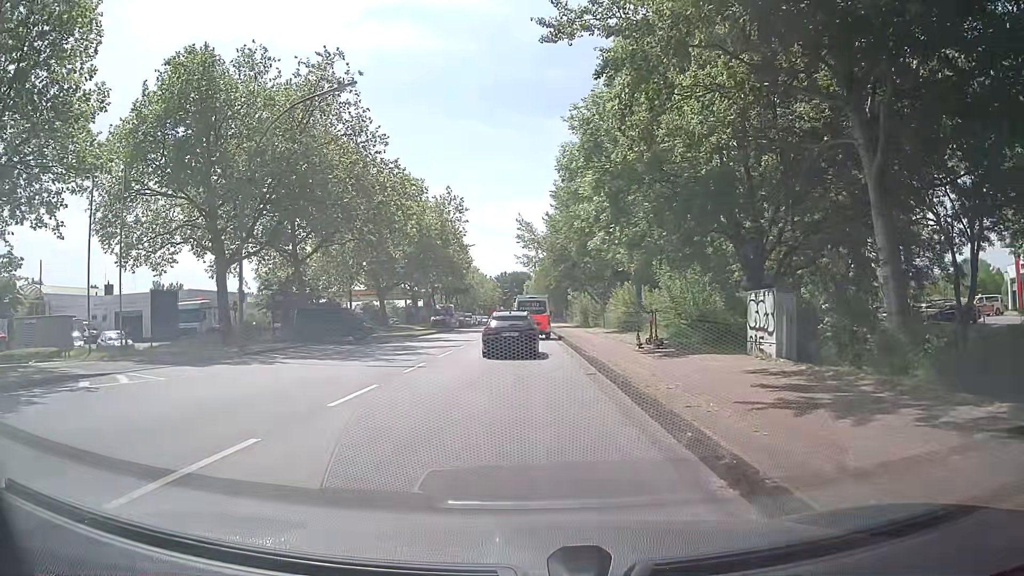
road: secondary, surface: asphalt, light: Day
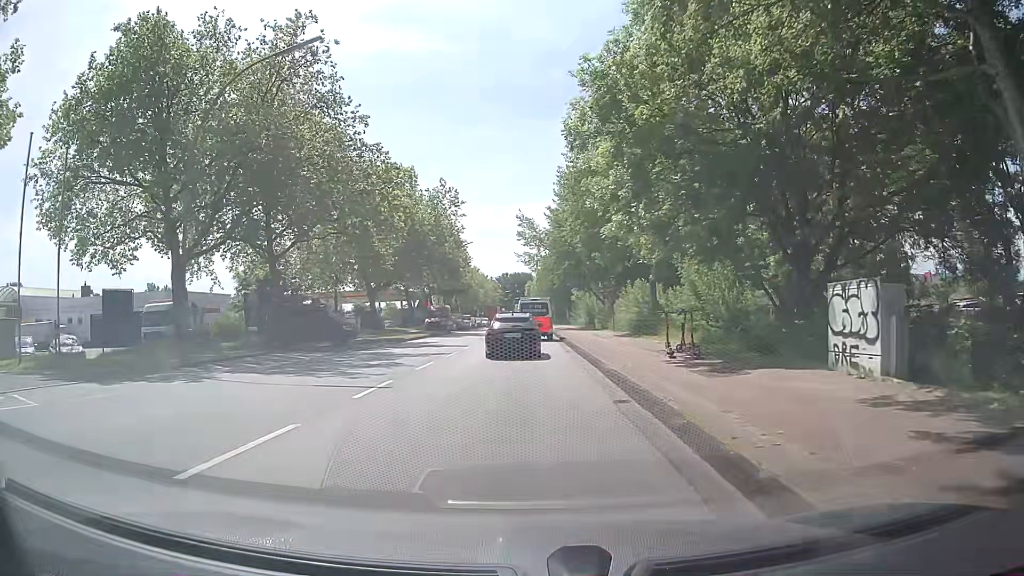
(0.0, +4.8) m; 0°
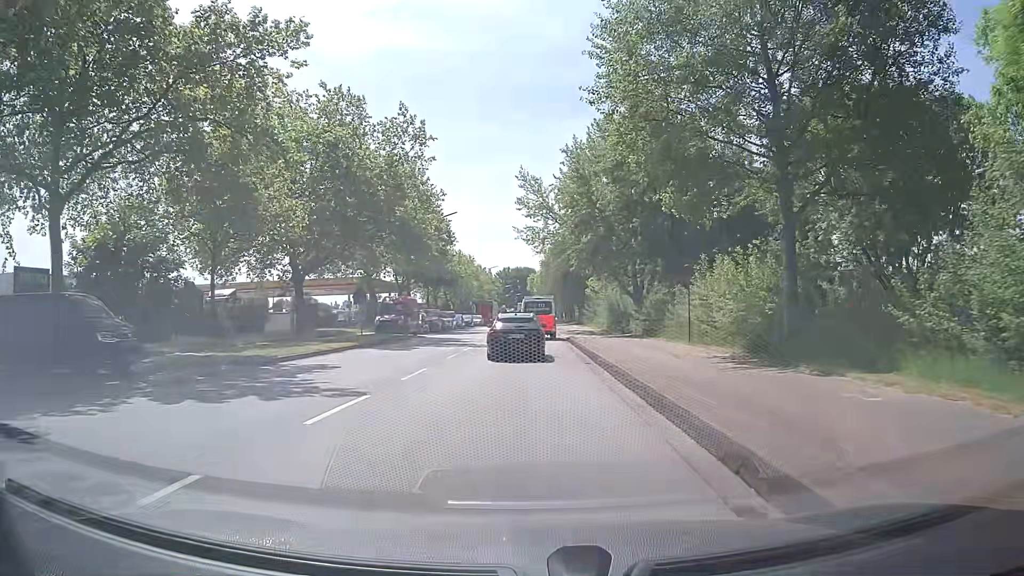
(-0.4, +21.2) m; 0°
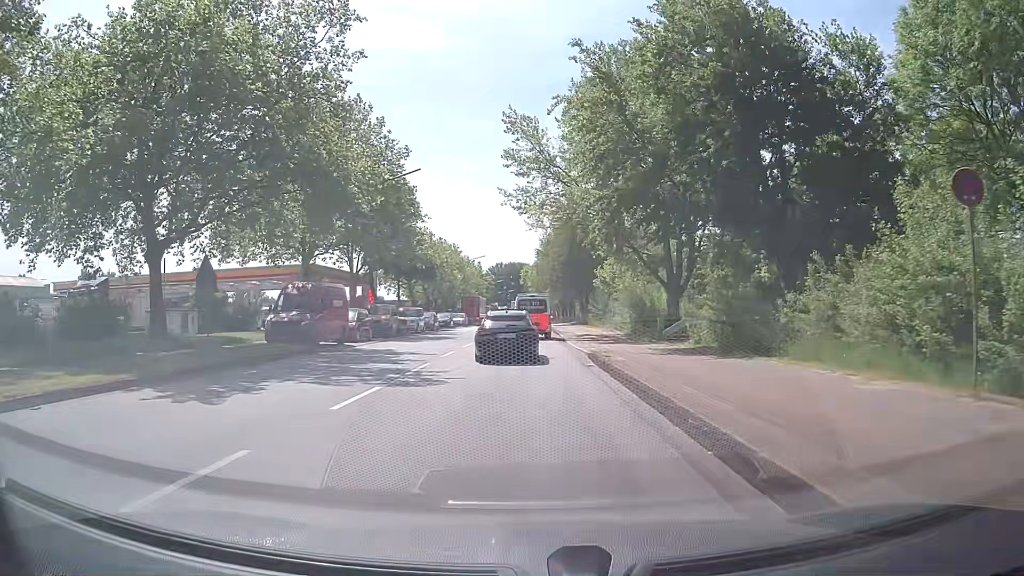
(-0.1, +16.9) m; -1°
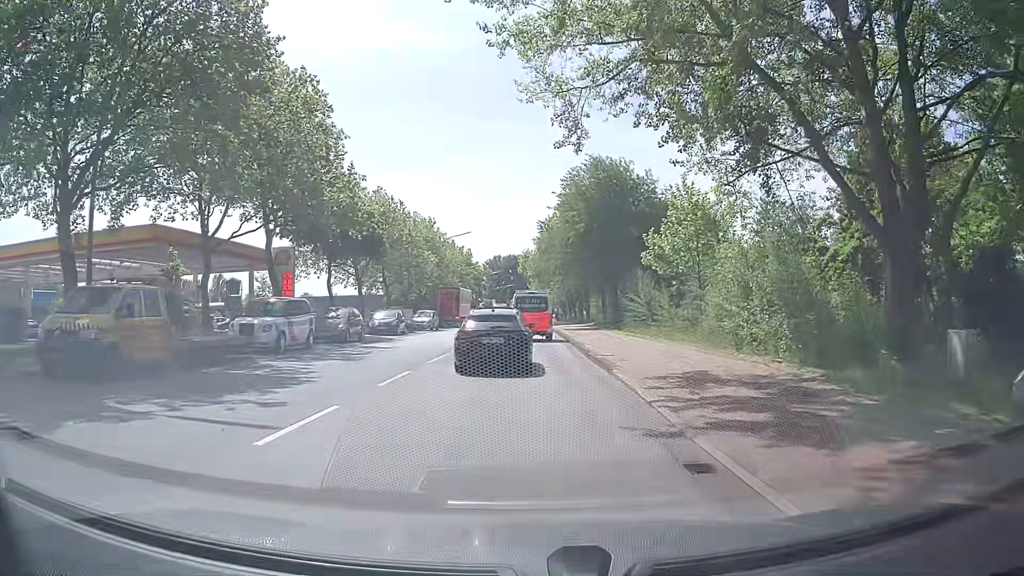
(+0.3, +26.8) m; +1°
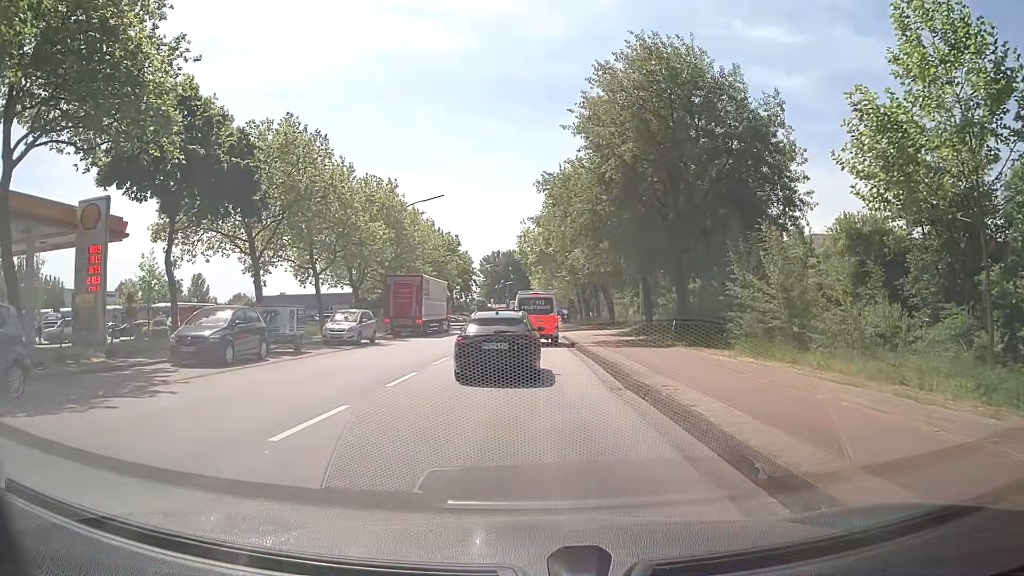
(0.0, +23.6) m; 0°
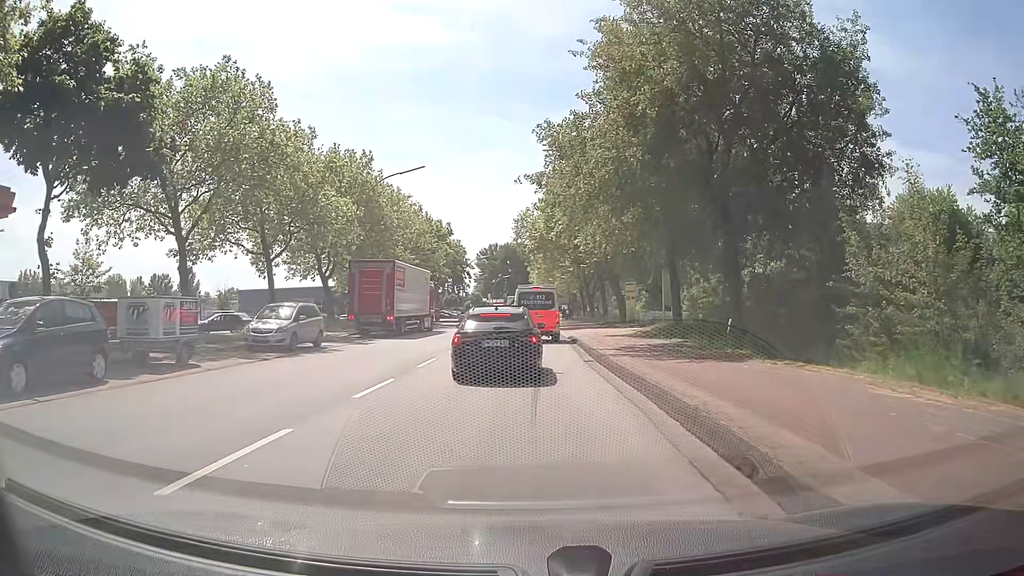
(-0.1, +8.5) m; -1°
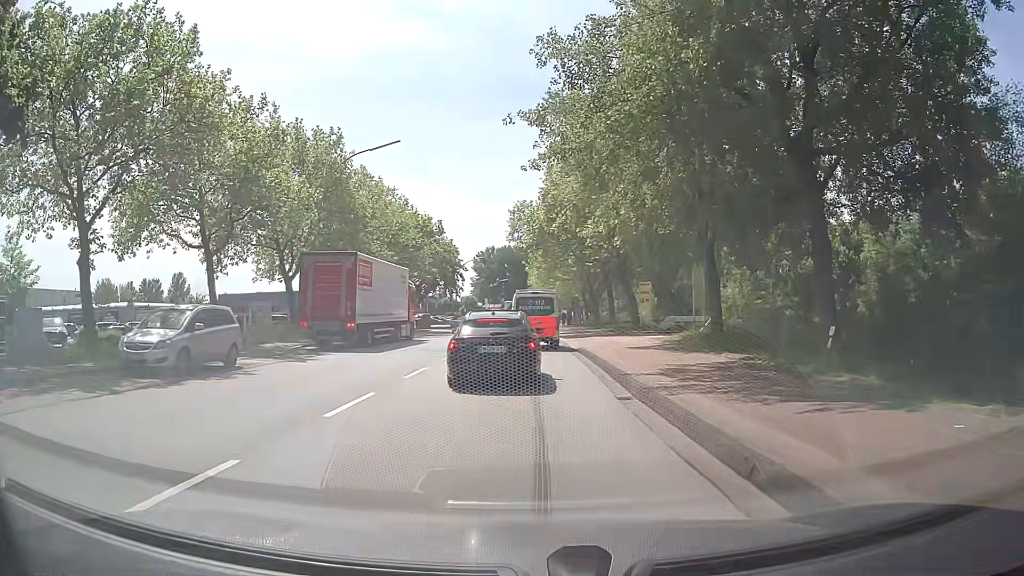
(+0.1, +7.4) m; +1°
(0, +10) (0, +20) (0, +30) (0, +40) (0, +50) (0, +60) (0, +70) (0, +80) (0, +90) (0, +100) m
